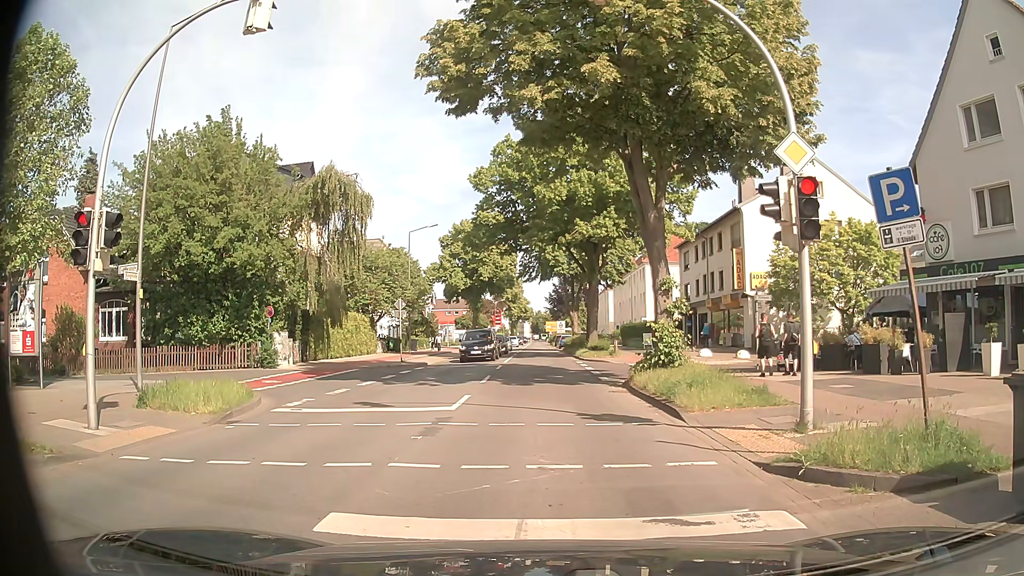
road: secondary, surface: asphalt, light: Day
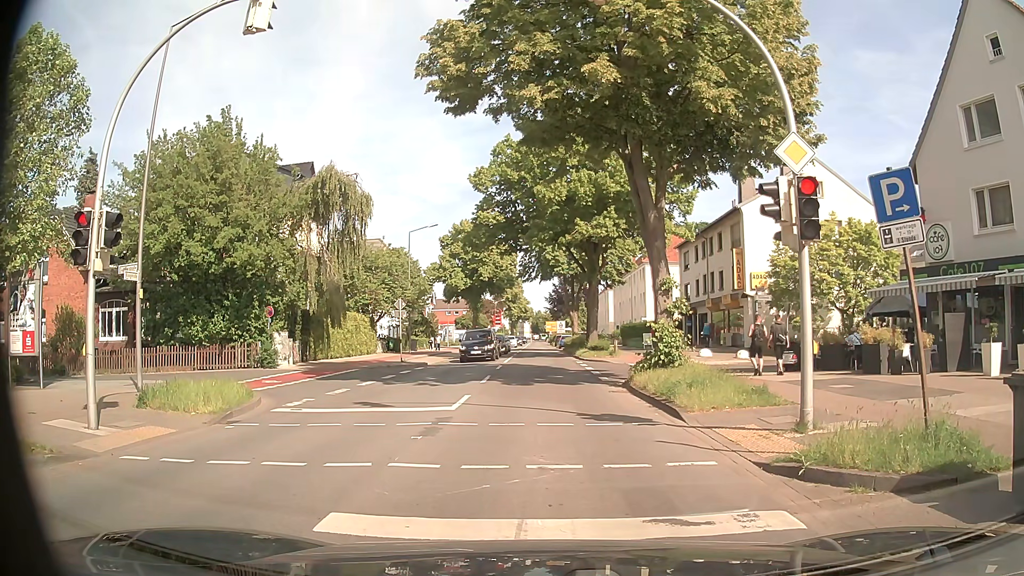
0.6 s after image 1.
(0.0, 0.0) m; 0°
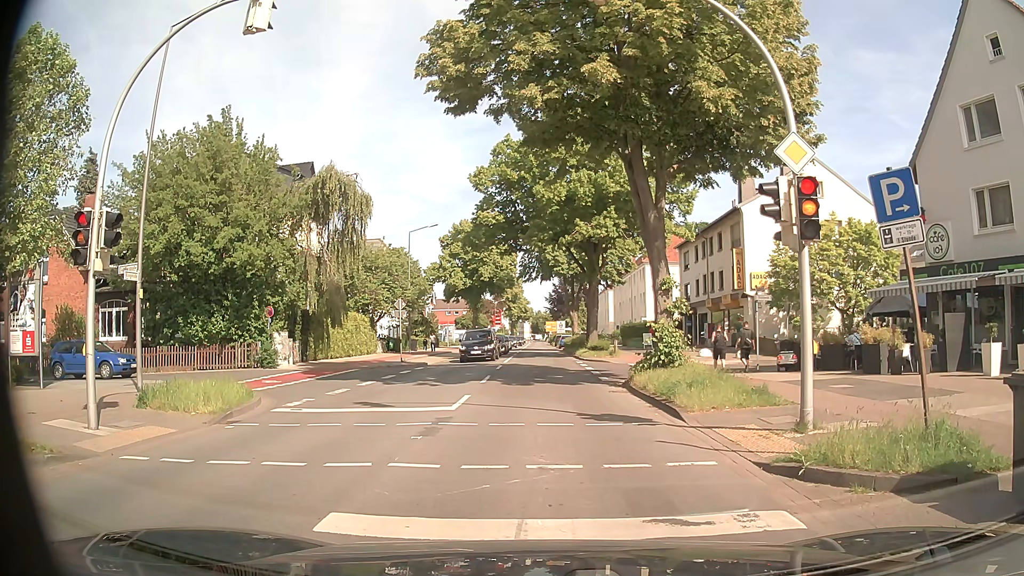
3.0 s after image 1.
(0.0, 0.0) m; 0°
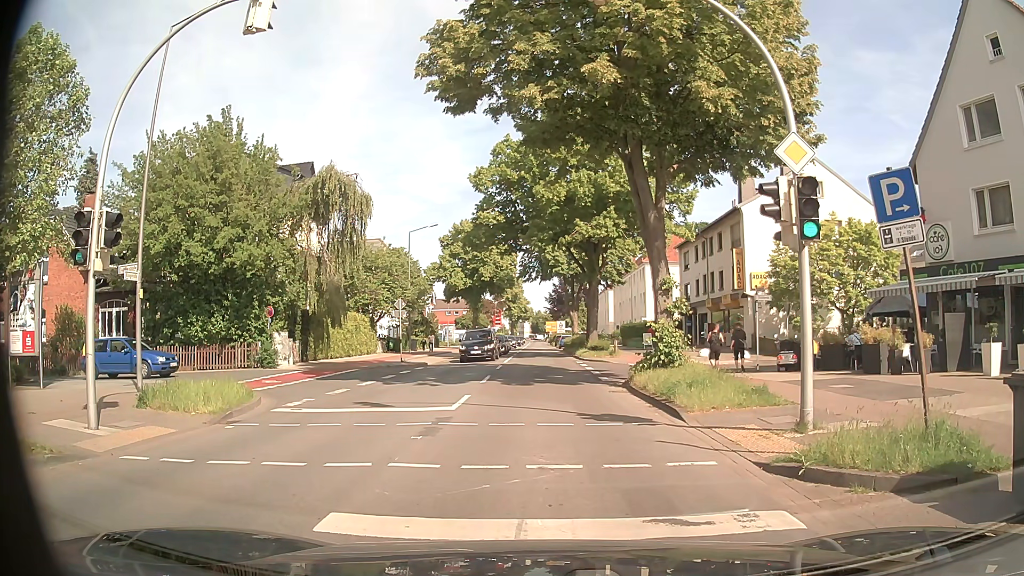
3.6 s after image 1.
(0.0, 0.0) m; 0°
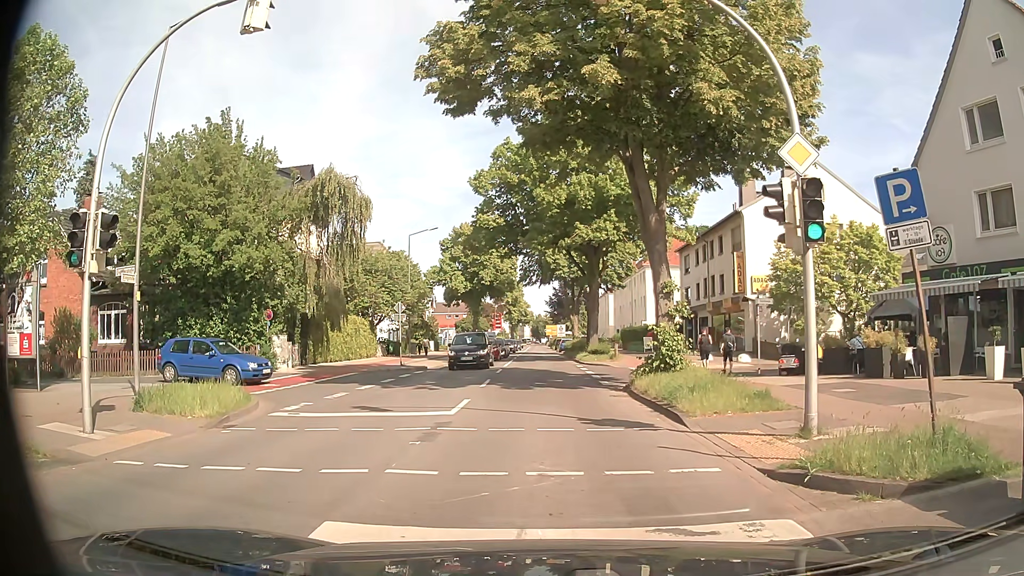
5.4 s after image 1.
(0.0, +0.1) m; 0°
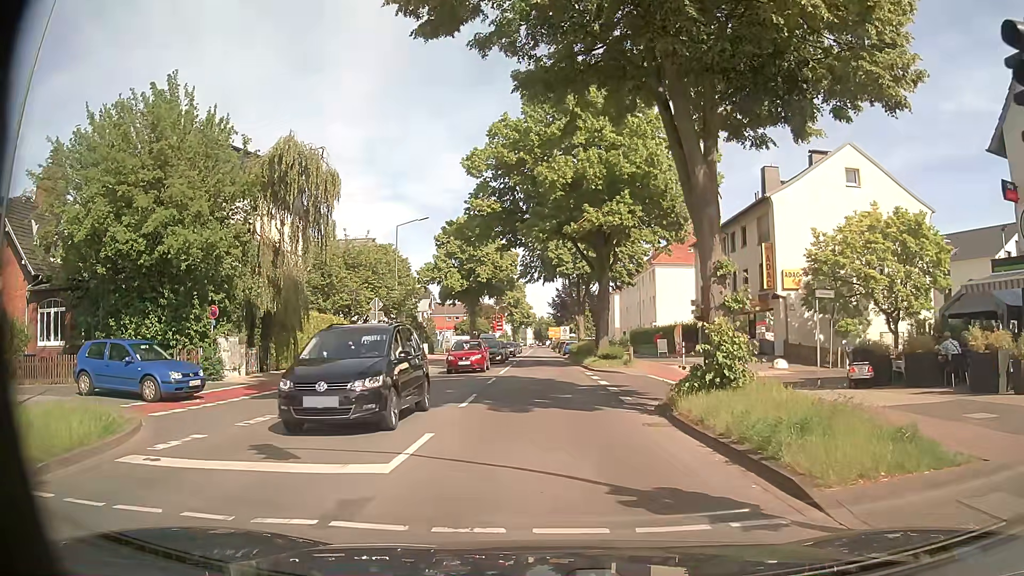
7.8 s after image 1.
(-0.2, +5.5) m; -3°
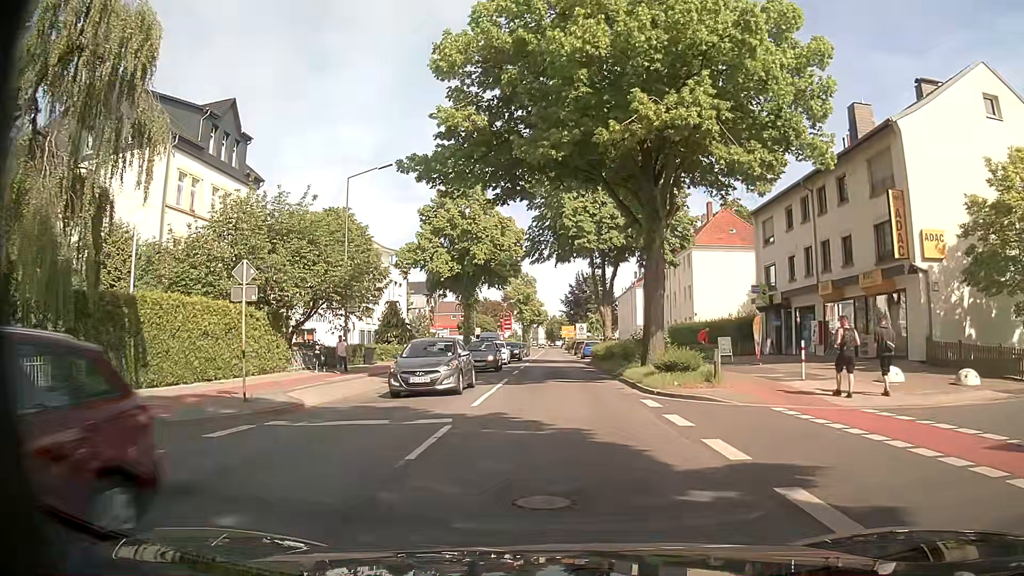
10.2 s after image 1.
(+0.1, +14.2) m; 0°
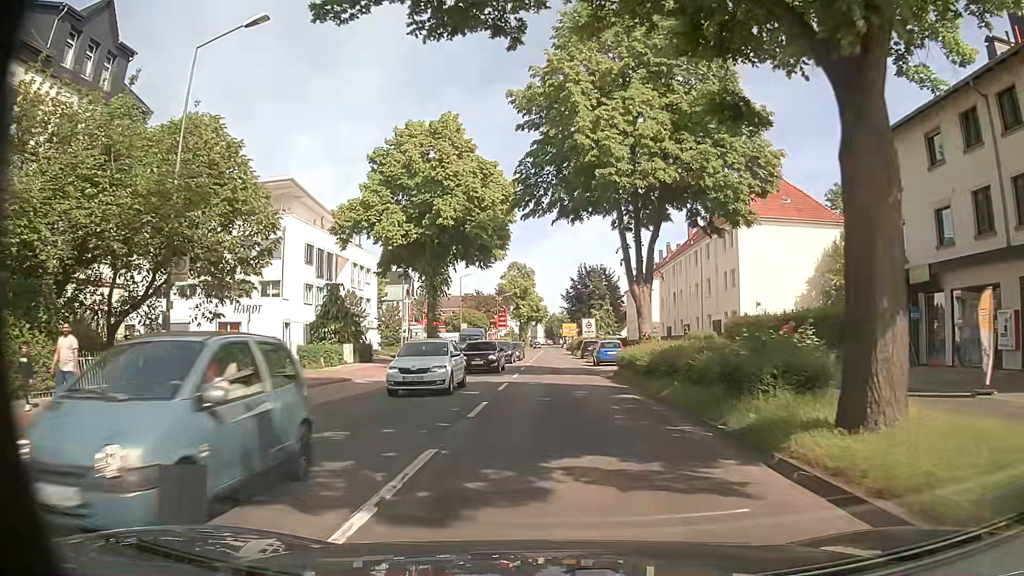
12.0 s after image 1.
(-0.2, +15.7) m; -1°
(0, +10) (0, +20) (0, +30) (0, +40) (+1, +50) (+1, +60) (+1, +70) (+1, +80) (+1, +90) (+1, +100) m
